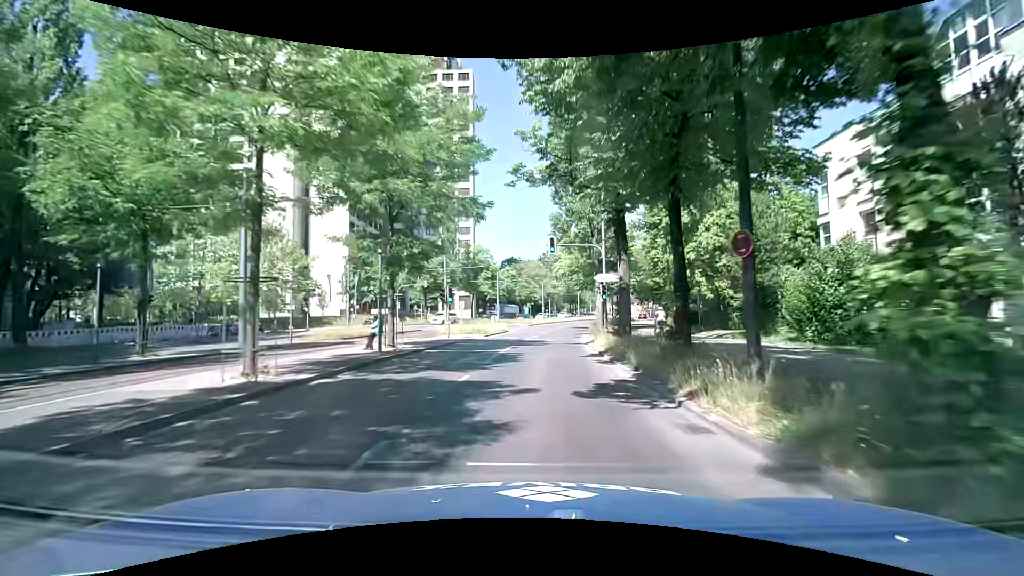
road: secondary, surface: asphalt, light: Day
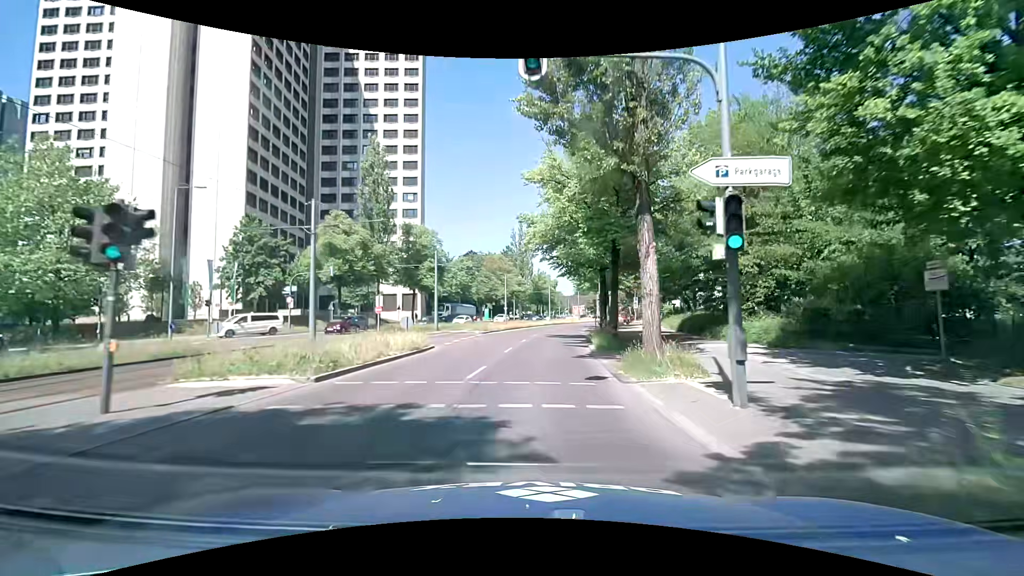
(+0.6, +22.1) m; +3°
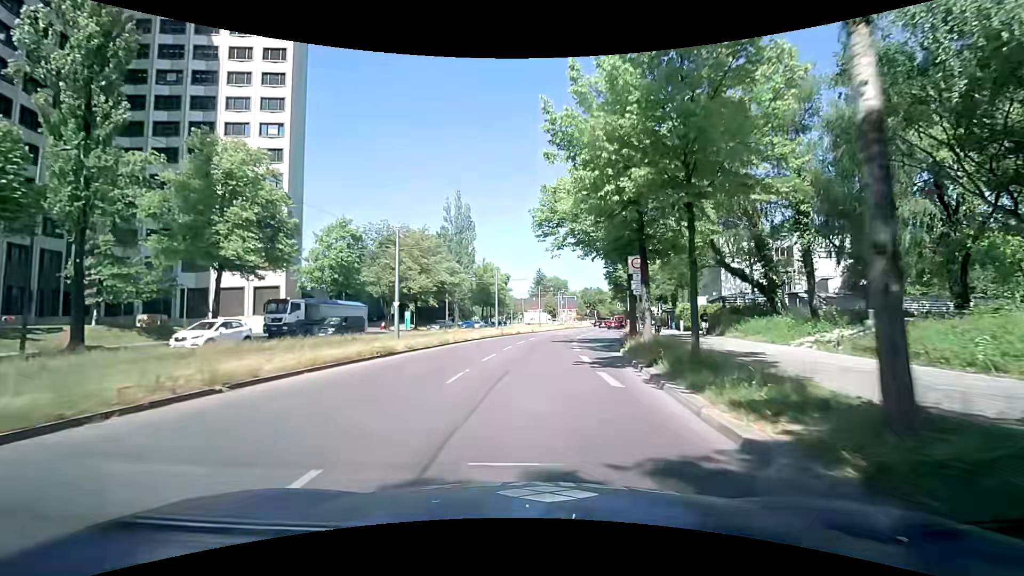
(+2.3, +36.2) m; +6°
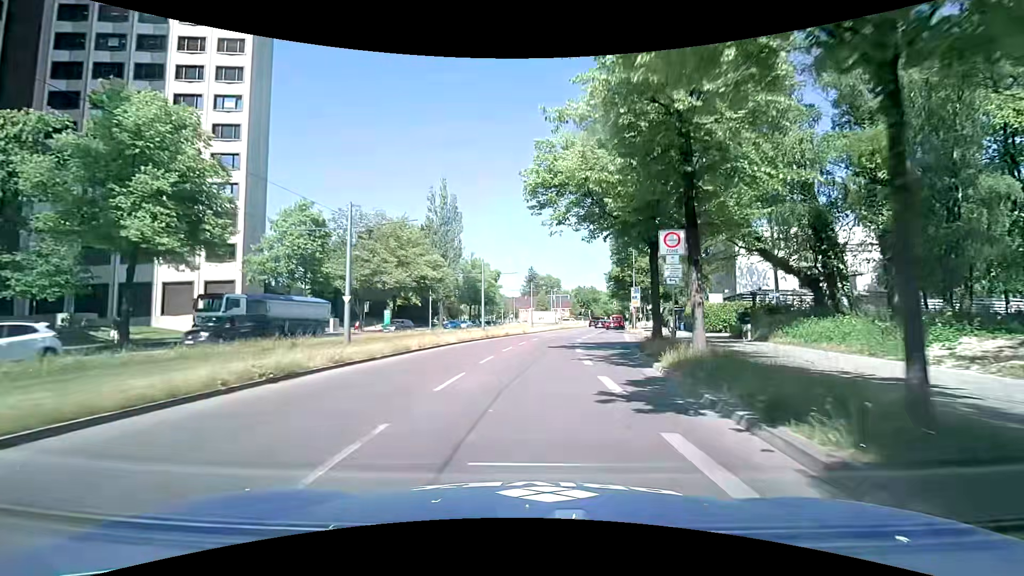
(0.0, +7.1) m; 0°
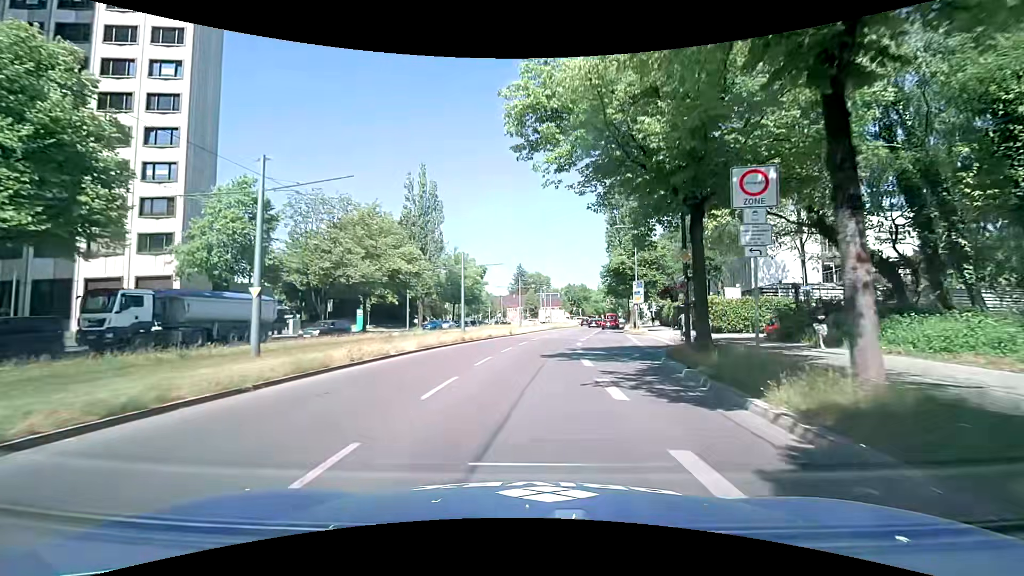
(+0.2, +7.0) m; +1°
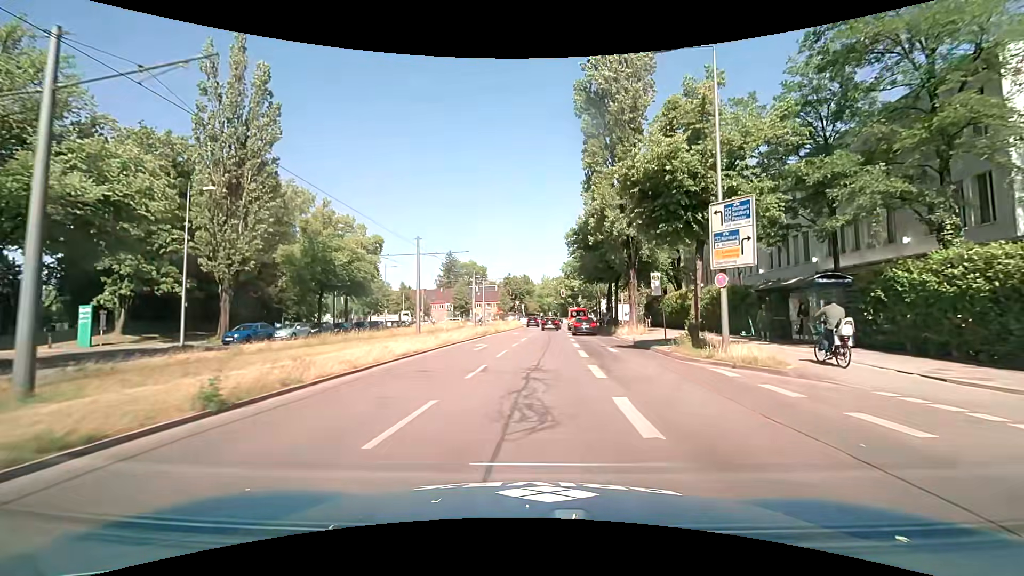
(+2.3, +32.6) m; +7°
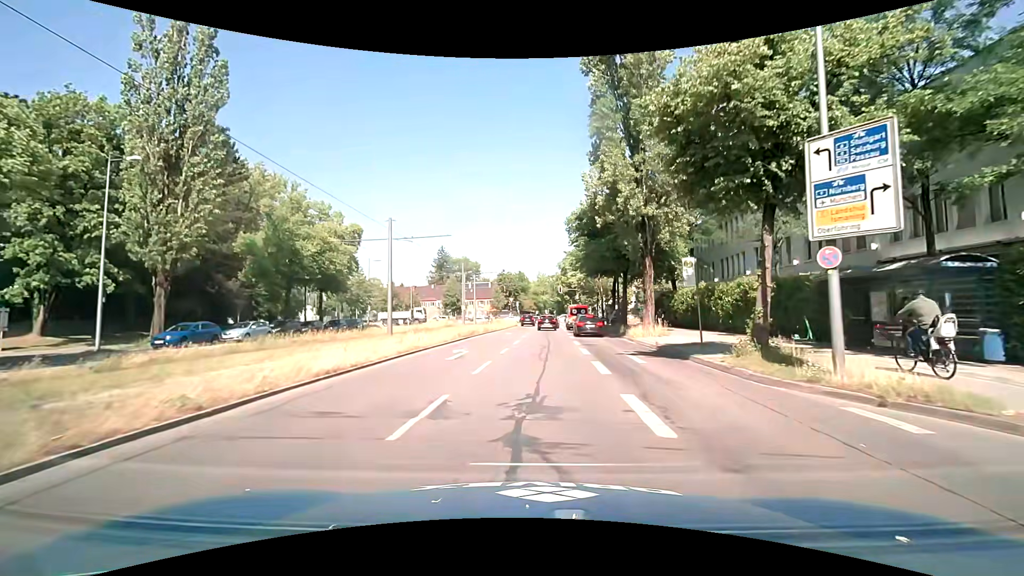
(0.0, +5.8) m; 0°
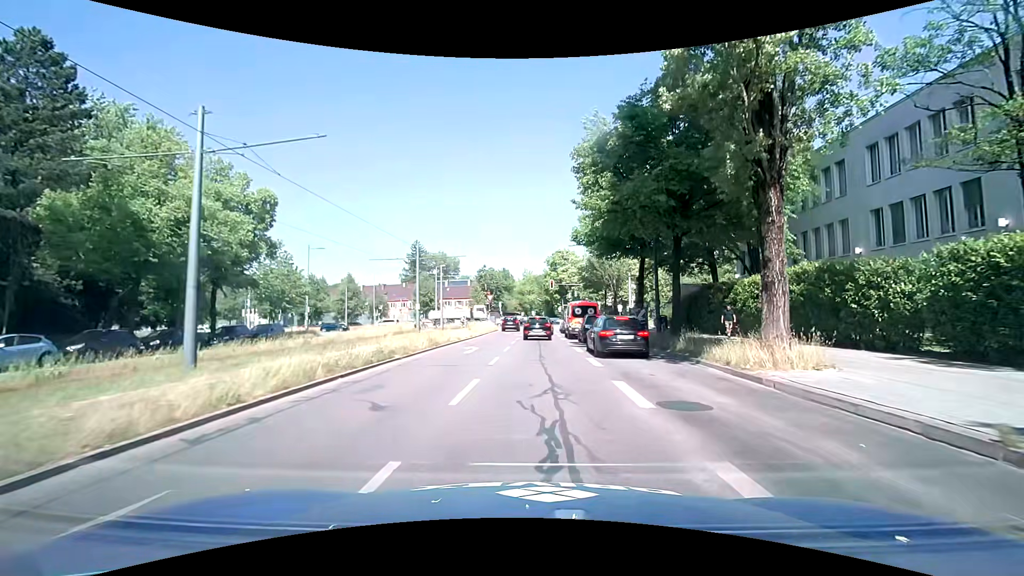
(+0.3, +15.7) m; +2°
